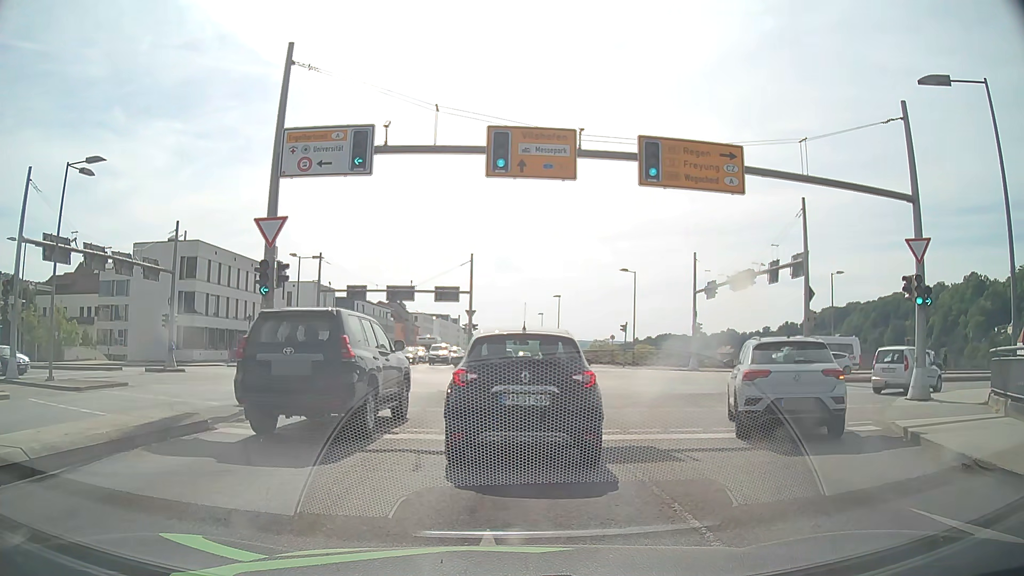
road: residential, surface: asphalt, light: Day
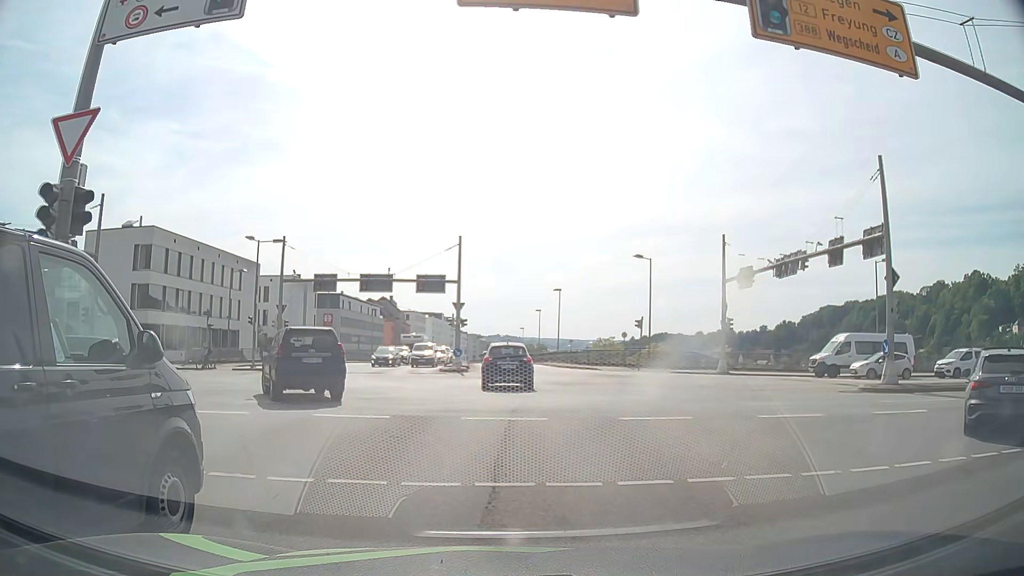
(-0.1, +8.4) m; -1°
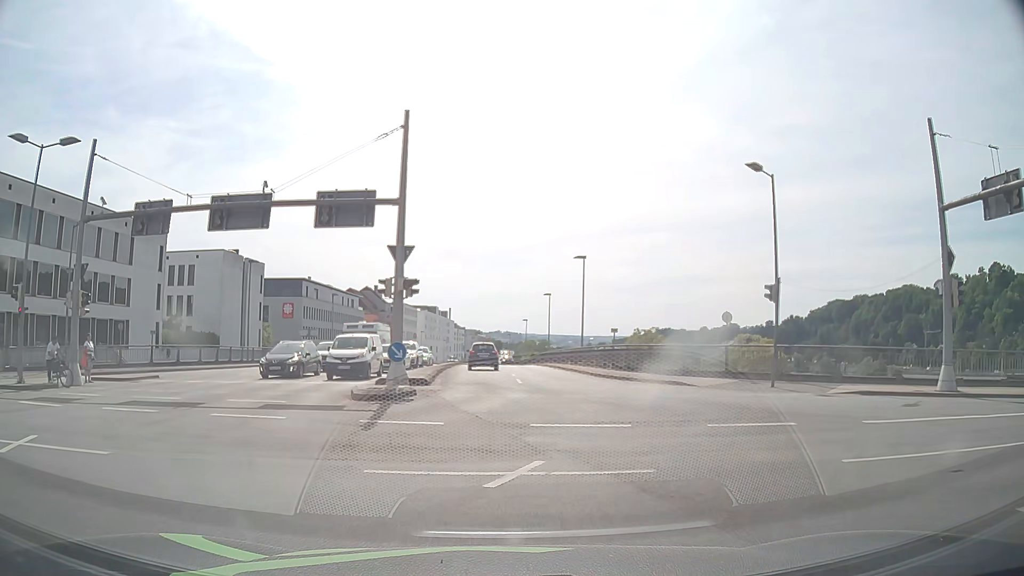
(+0.3, +23.8) m; +1°
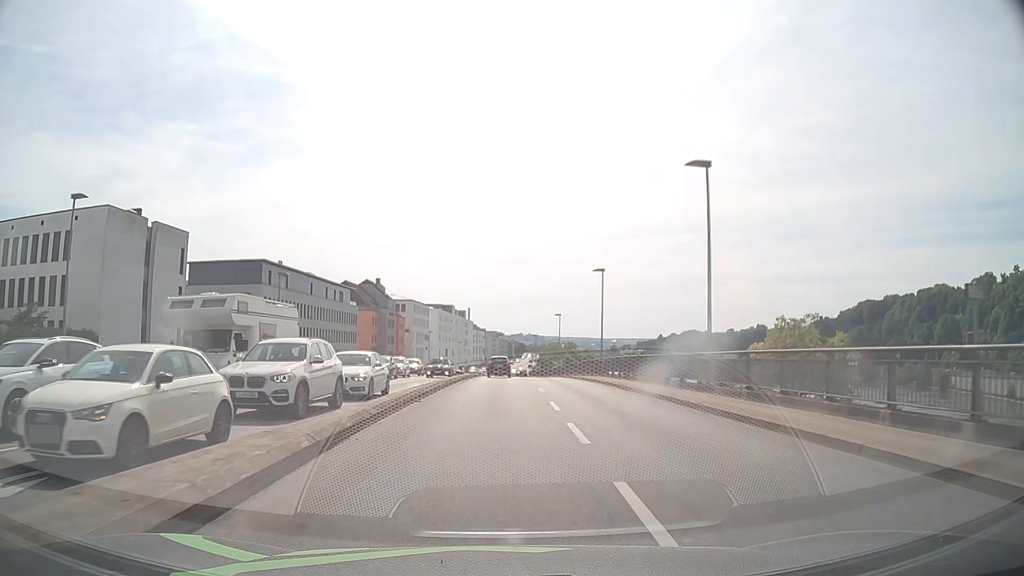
(-0.6, +26.4) m; -2°
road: primary
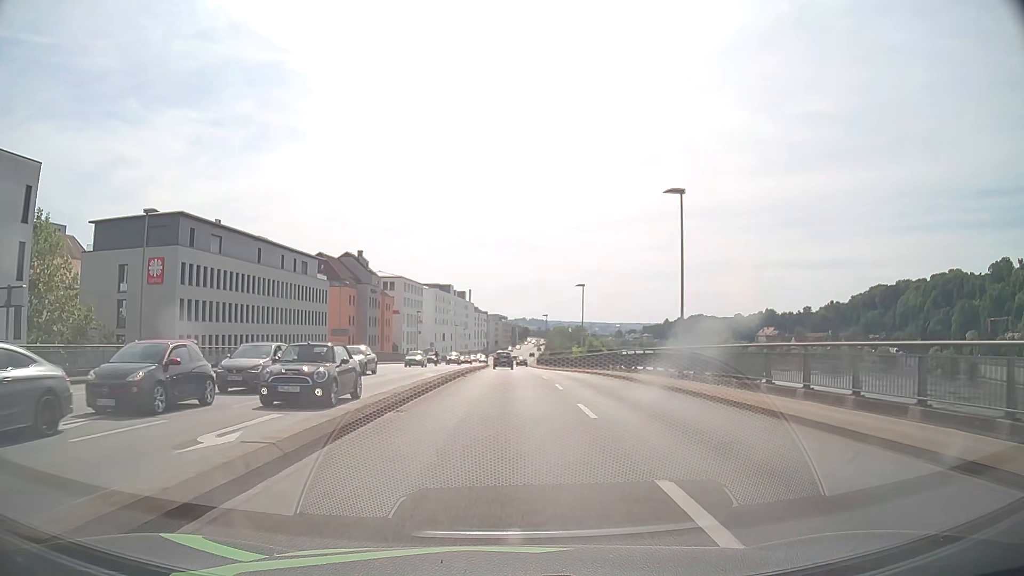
(-0.2, +21.9) m; -1°
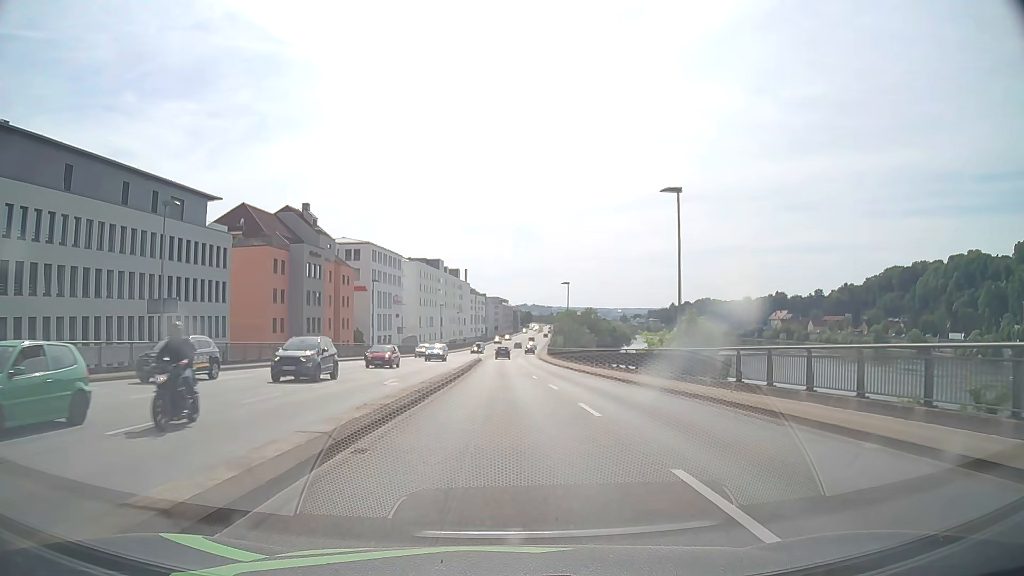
(+0.1, +35.3) m; 0°
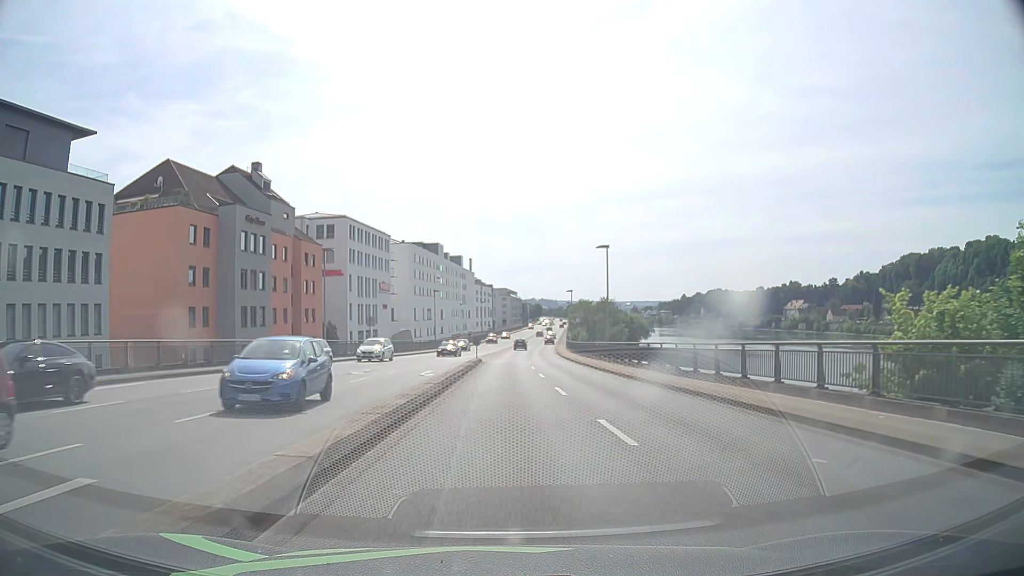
(-0.1, +21.9) m; 0°
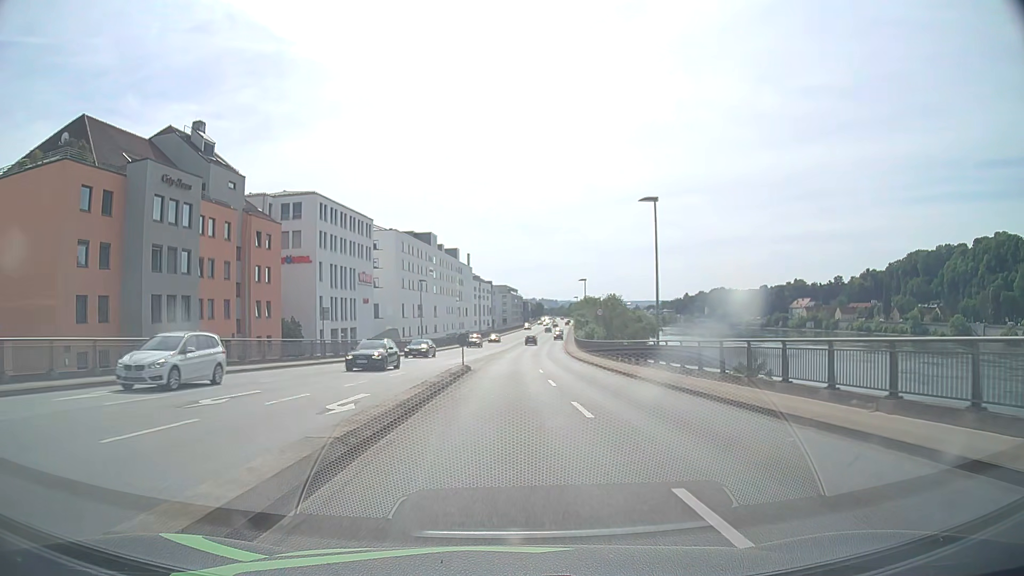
(-0.1, +15.3) m; 0°
(0, +10) (0, +20) (0, +30) (0, +40) (+1, +50) (+1, +60) (+2, +70) (+2, +80) (+3, +90) (+4, +100) m
